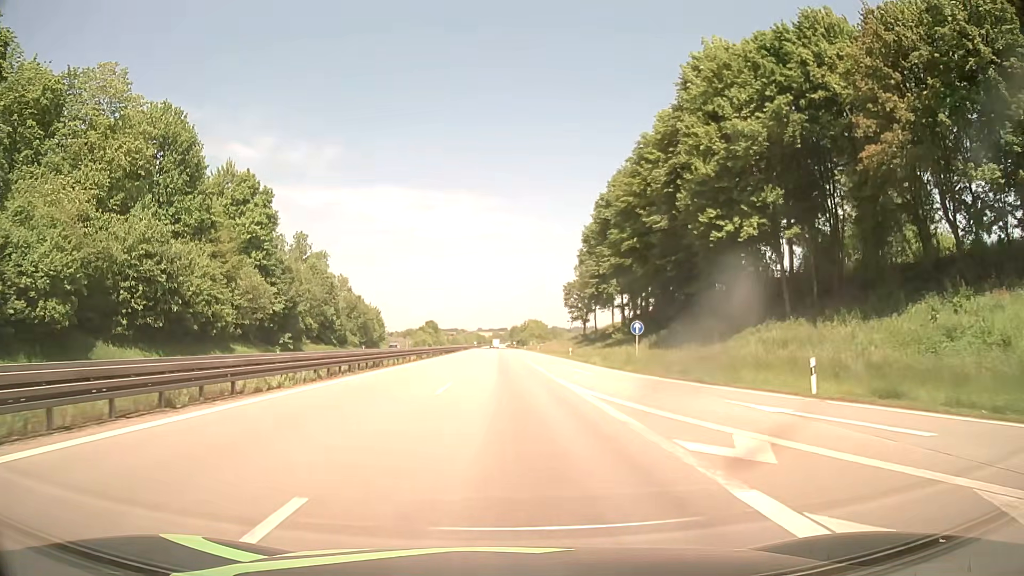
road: motorway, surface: asphalt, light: Day
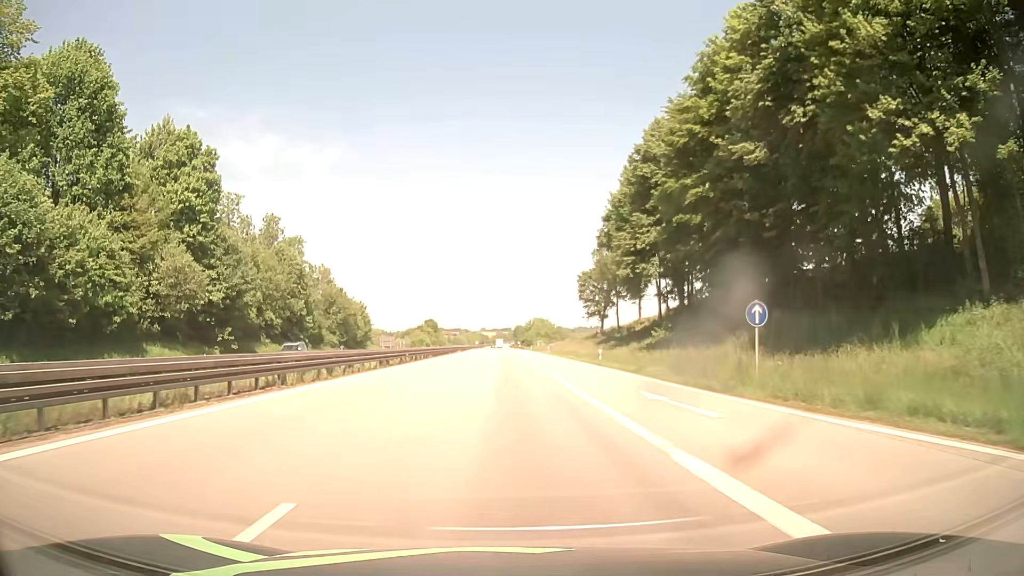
(-0.1, +18.3) m; -1°
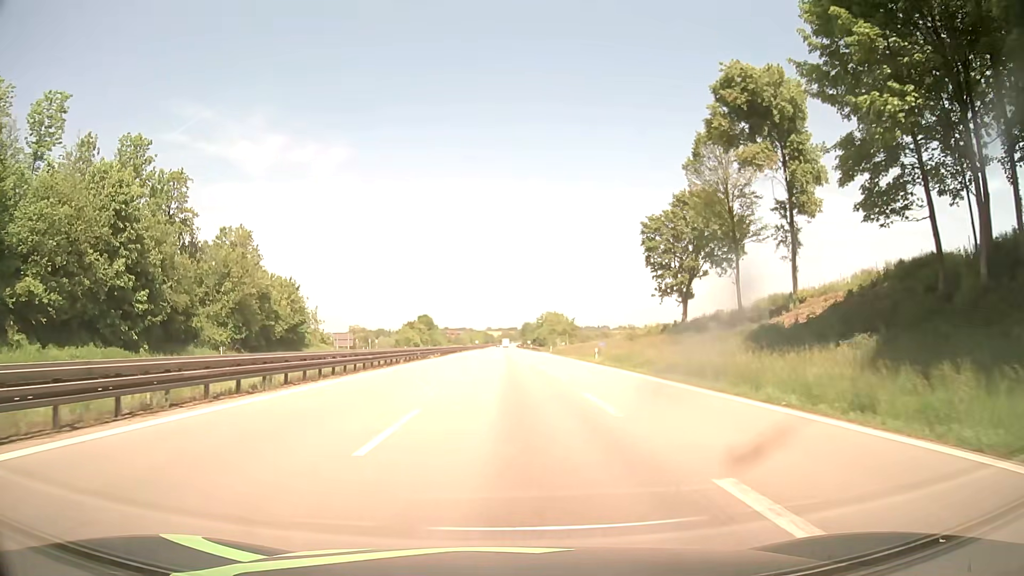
(0.0, +45.9) m; 0°
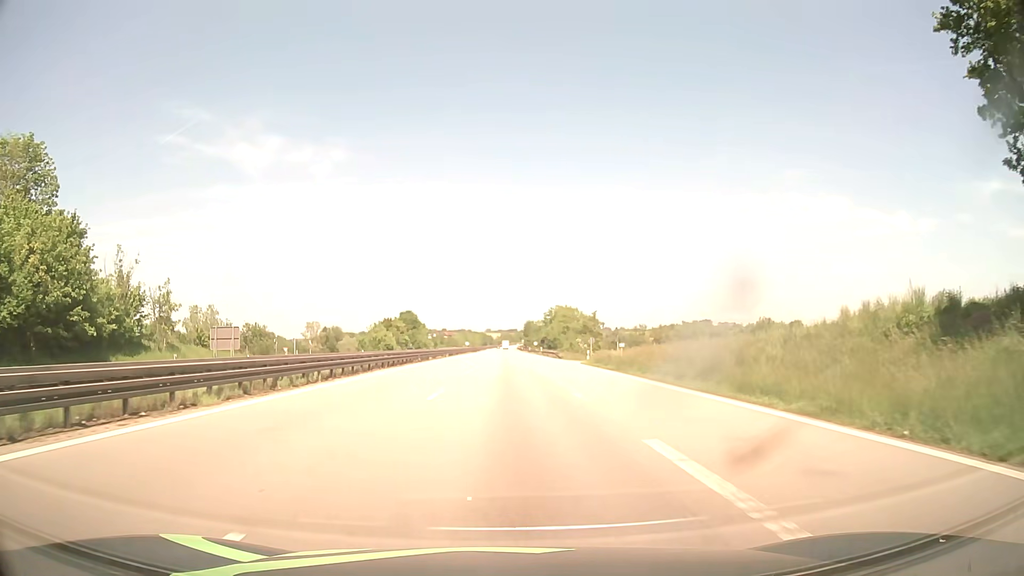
(+0.1, +45.8) m; 0°
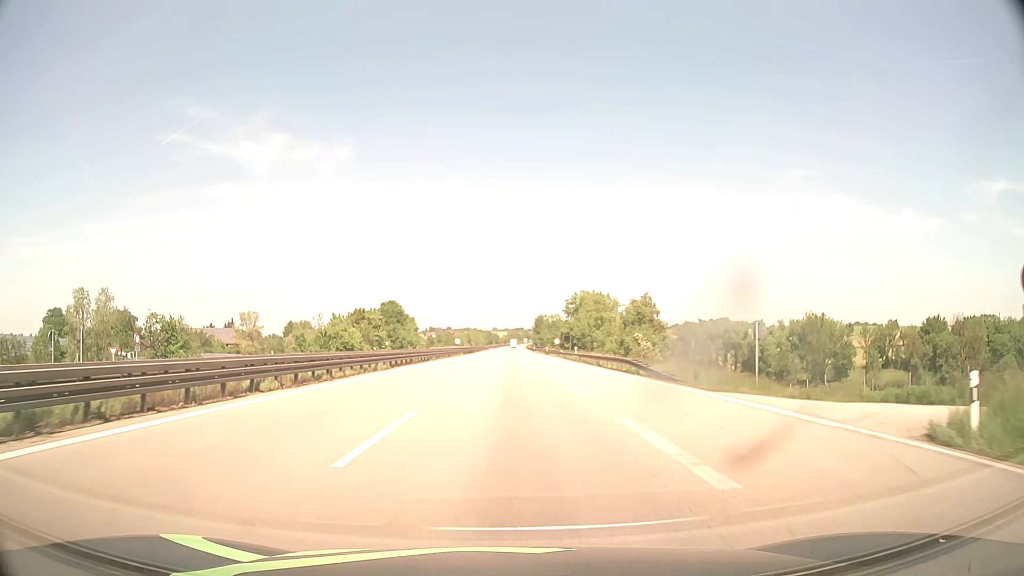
(+0.2, +45.7) m; 0°
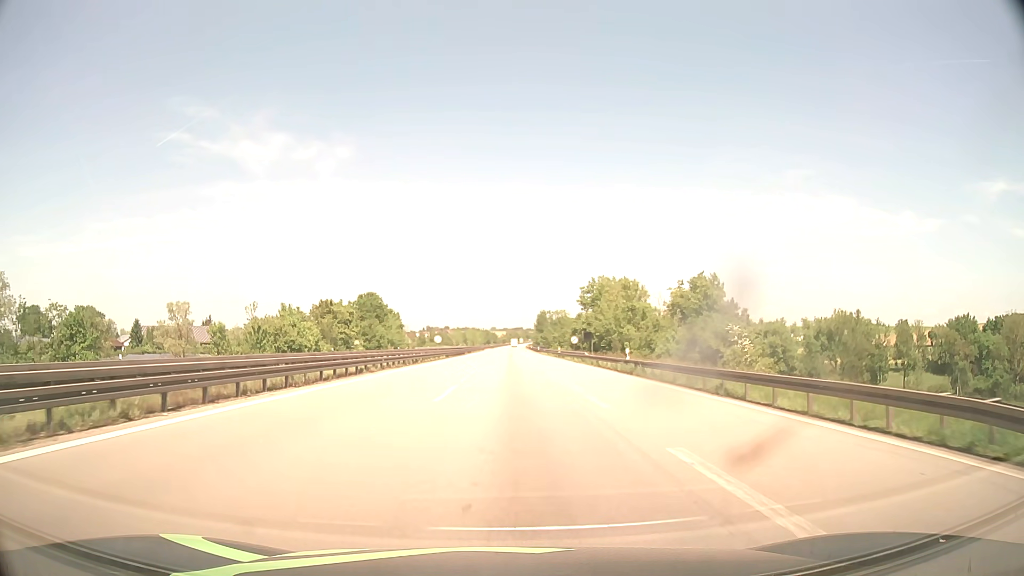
(0.0, +27.4) m; 0°
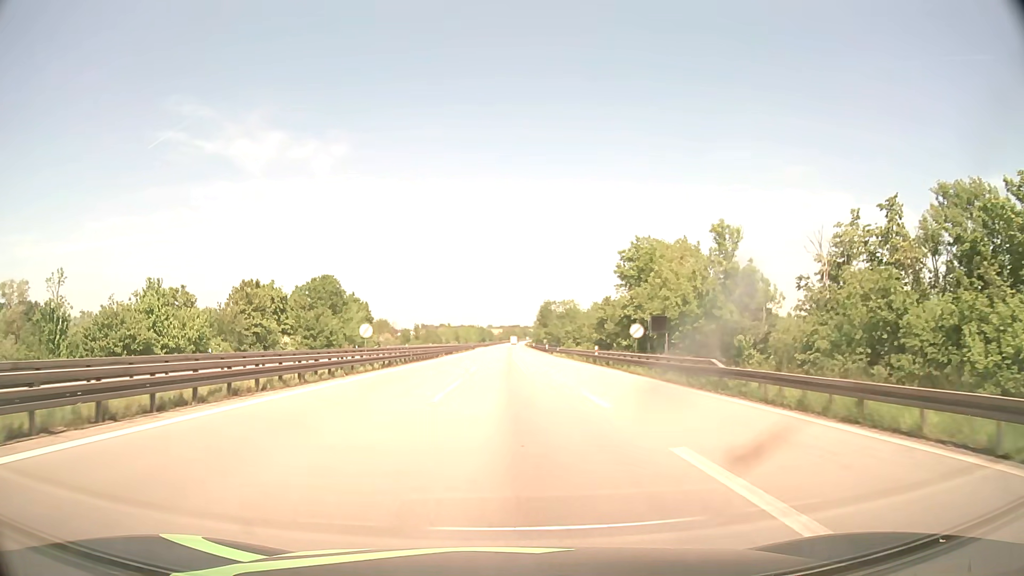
(+0.1, +36.6) m; 0°
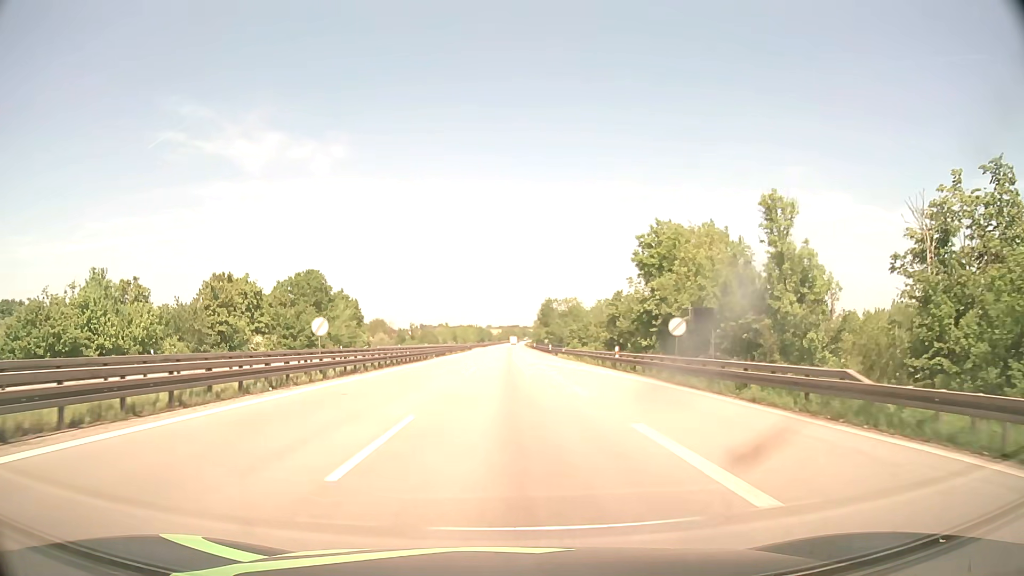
(0.0, +9.2) m; 0°
